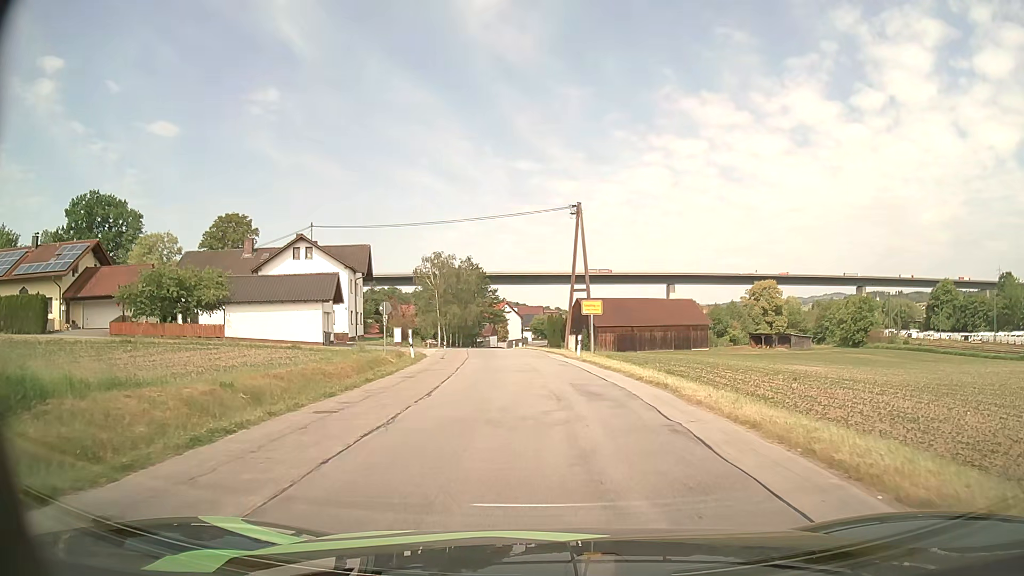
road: unclassified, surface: asphalt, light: Day
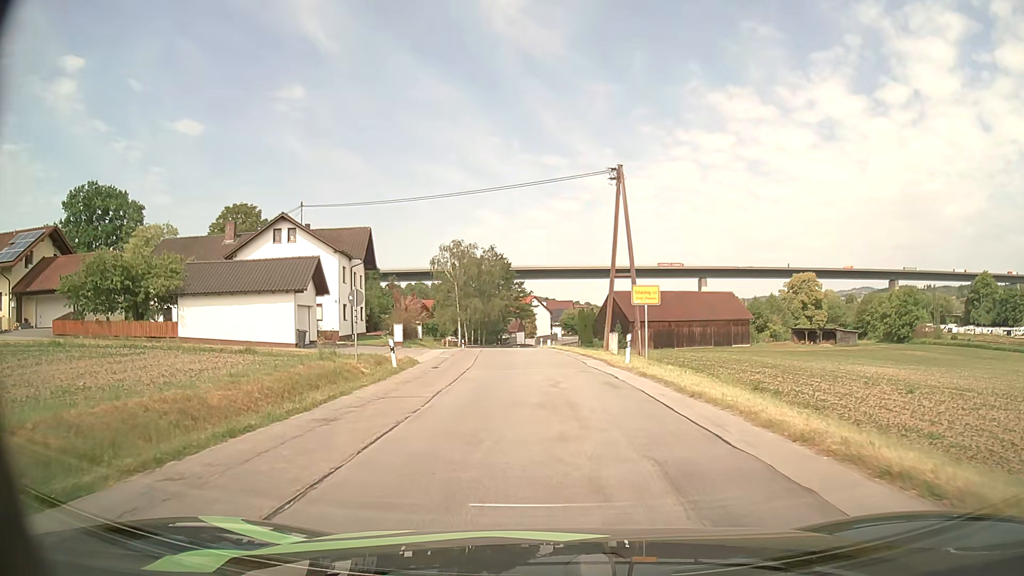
(0.0, +9.4) m; -2°
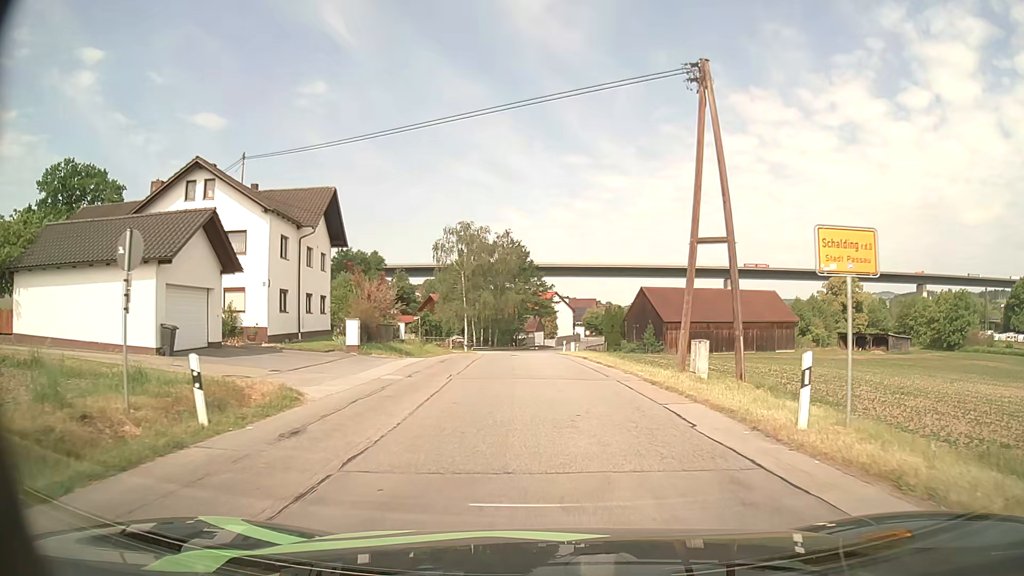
(-0.4, +14.7) m; -1°
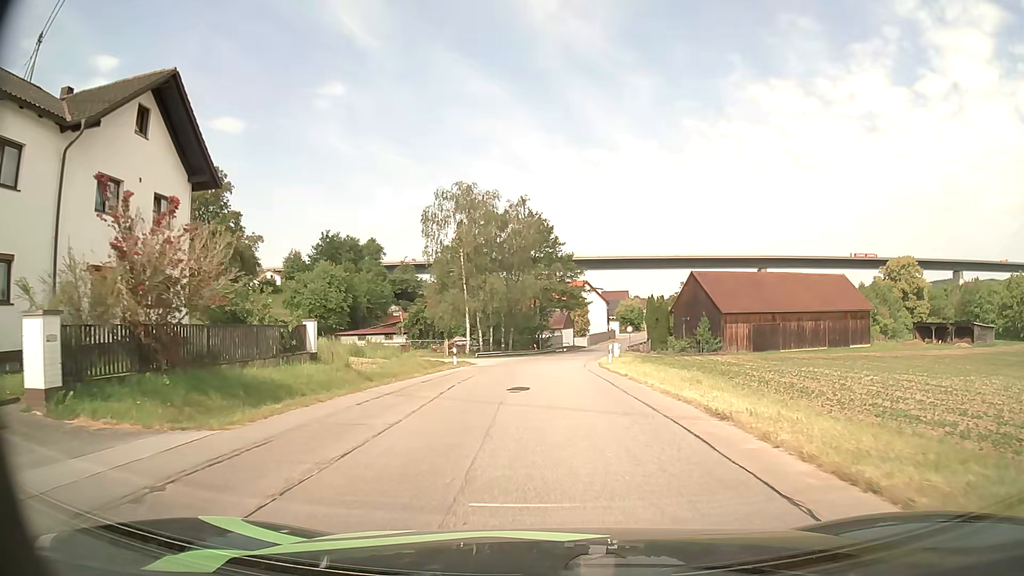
(-0.6, +20.7) m; -3°
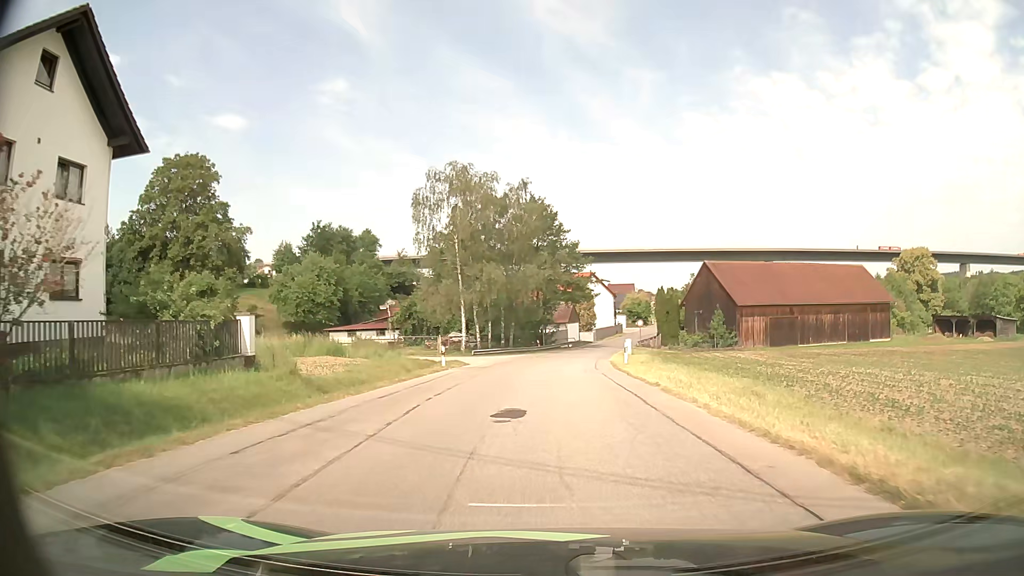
(0.0, +5.4) m; 0°
(0, +10) (0, +20) (0, +30) (+1, +40) (+2, +50) (+3, +60) (+5, +70) (+8, +79) (+10, +89) (+13, +99) m
